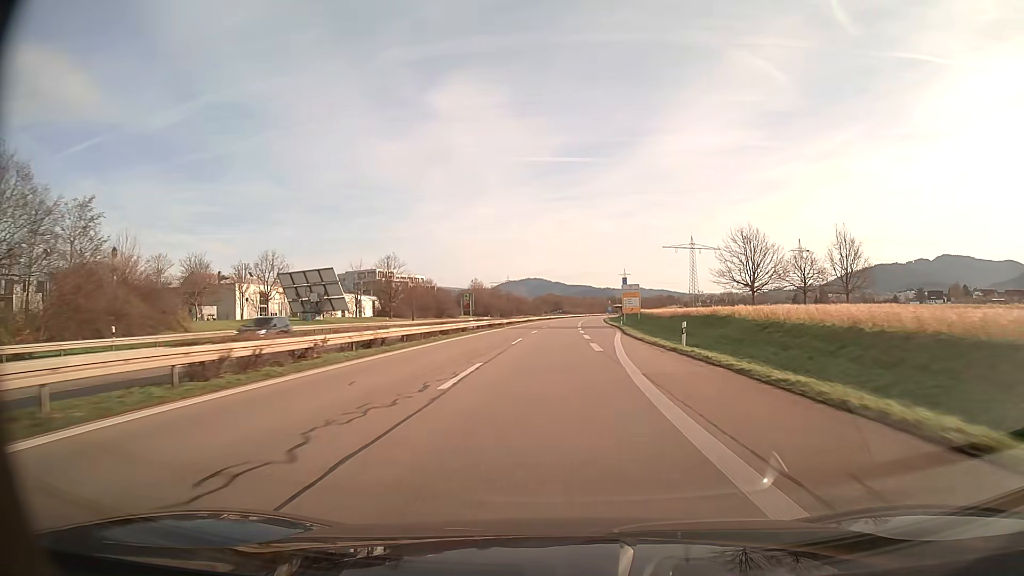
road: trunk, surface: asphalt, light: Day
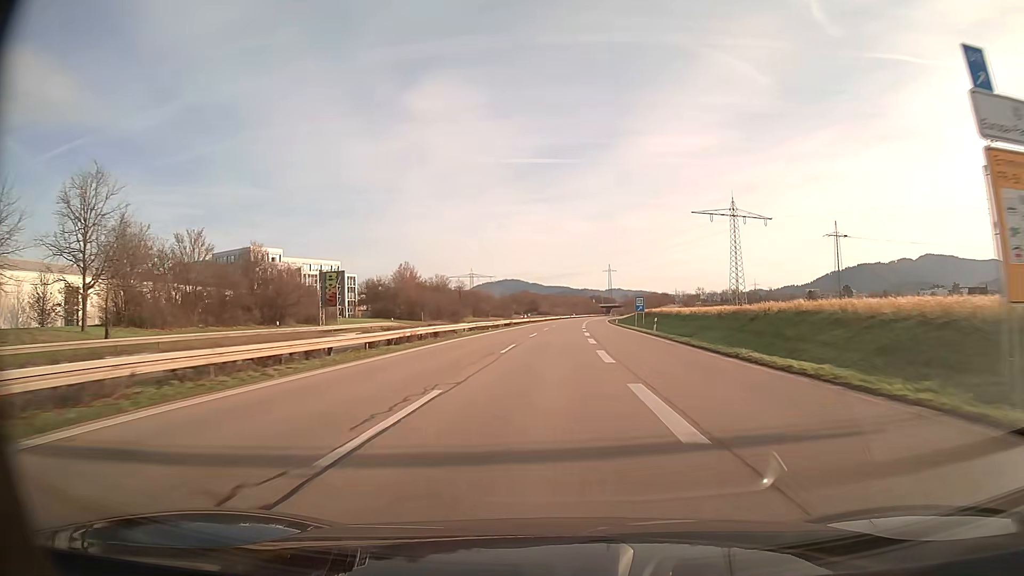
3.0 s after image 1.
(+1.3, +78.3) m; +2°
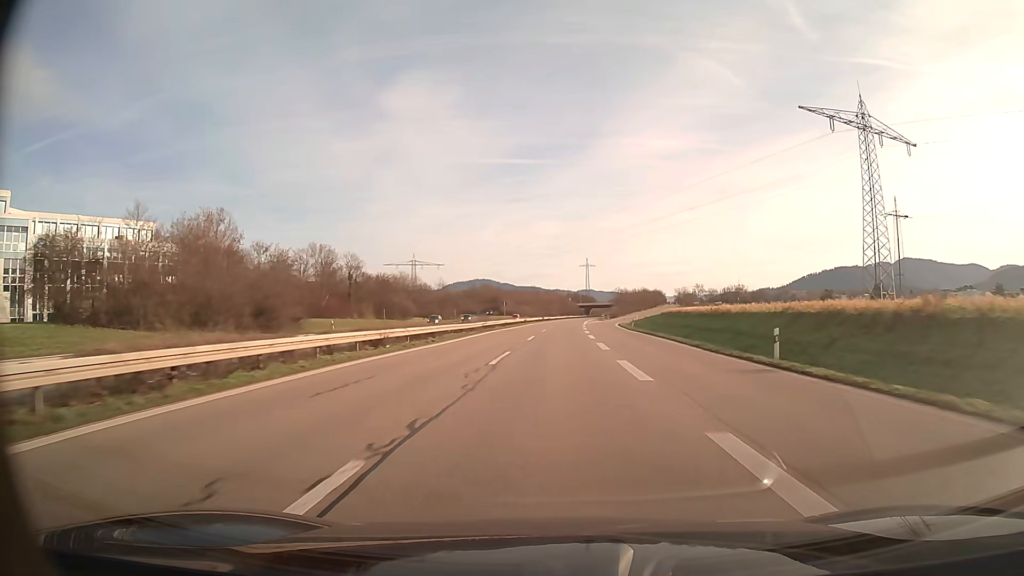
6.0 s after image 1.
(+1.6, +78.3) m; +2°
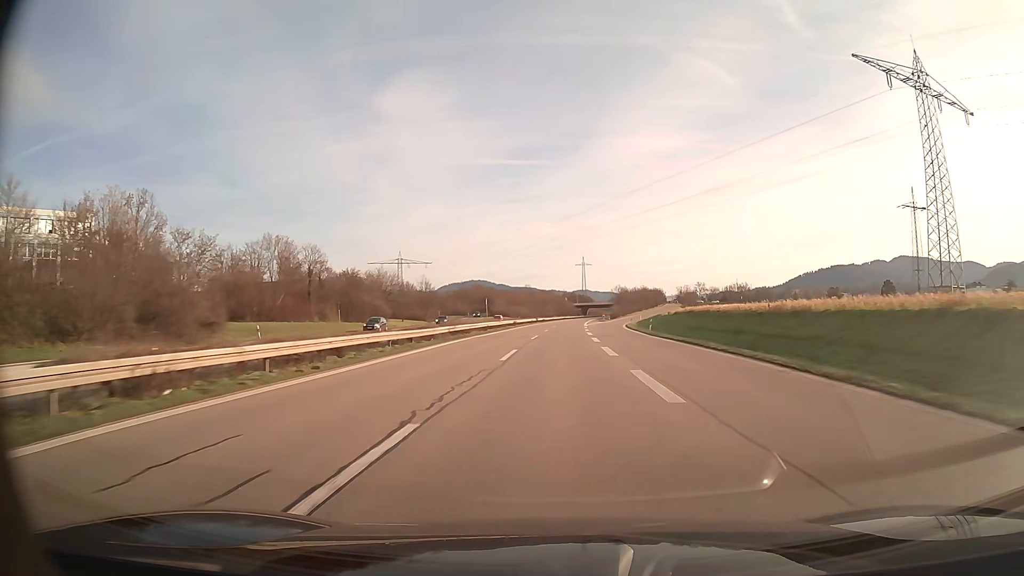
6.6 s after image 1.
(0.0, +15.7) m; 0°
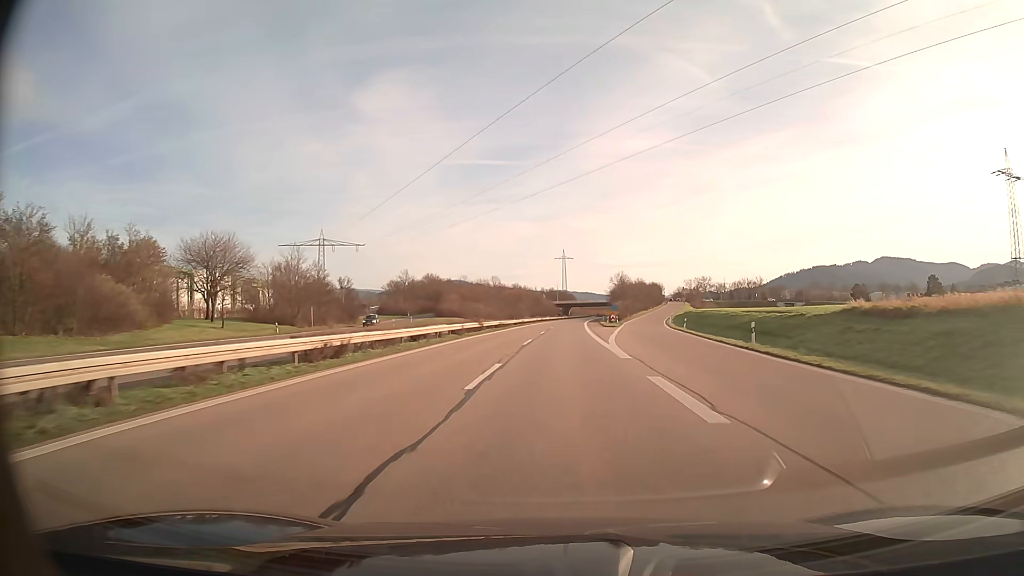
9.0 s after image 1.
(+1.0, +62.6) m; +2°
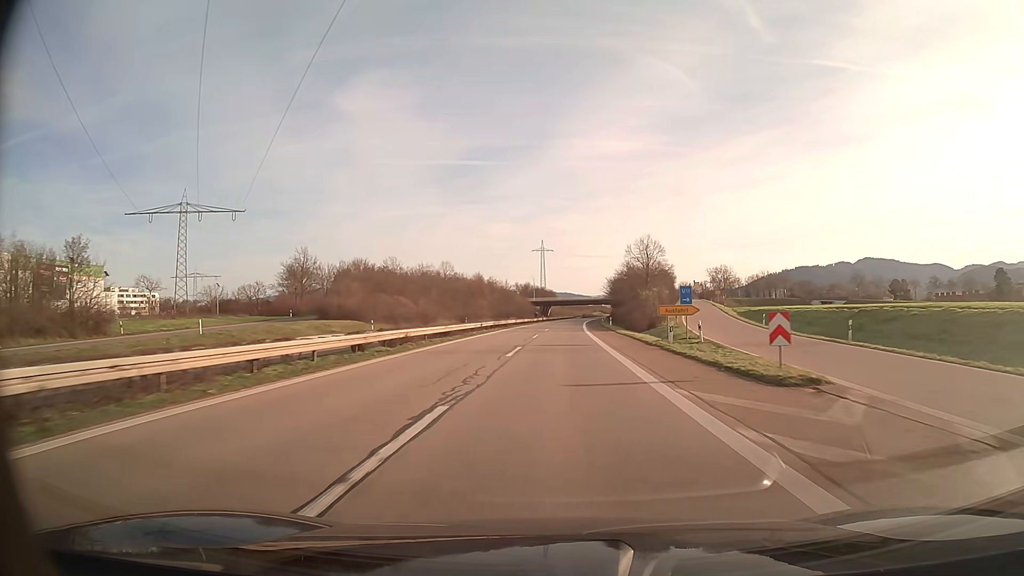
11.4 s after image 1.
(+1.0, +62.5) m; +2°
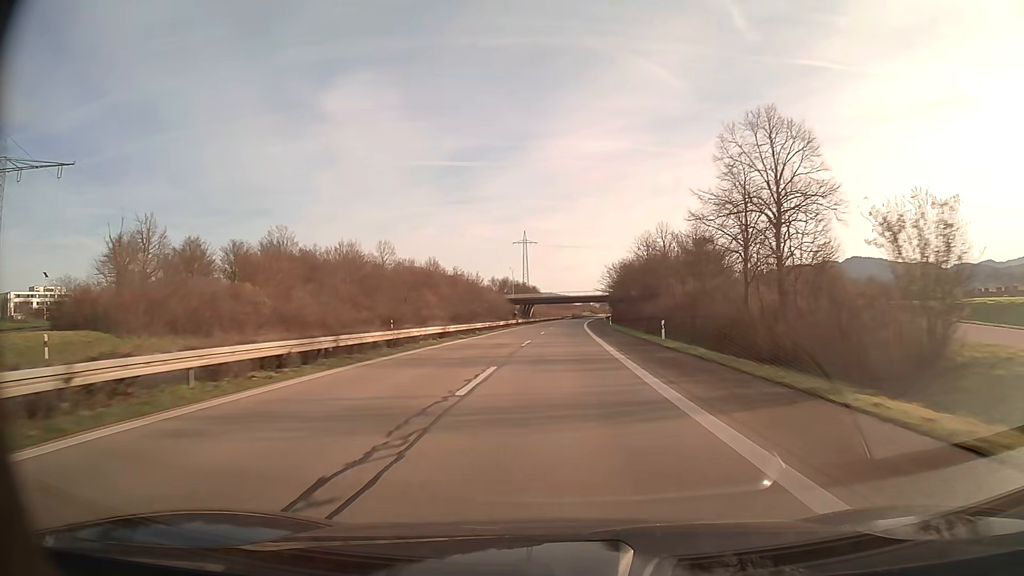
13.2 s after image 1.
(+0.5, +46.9) m; +1°
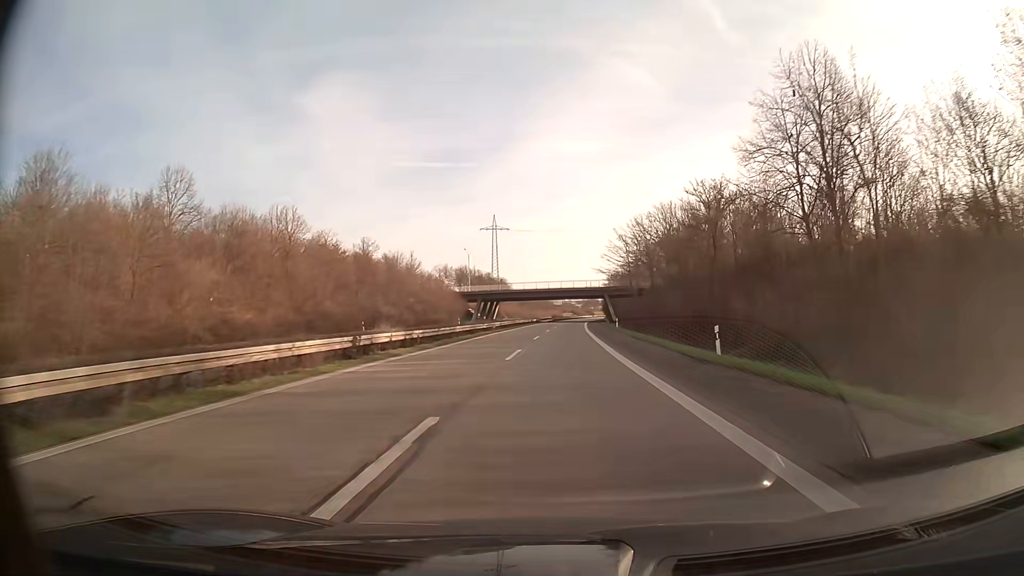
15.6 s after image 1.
(+1.0, +62.6) m; +2°
